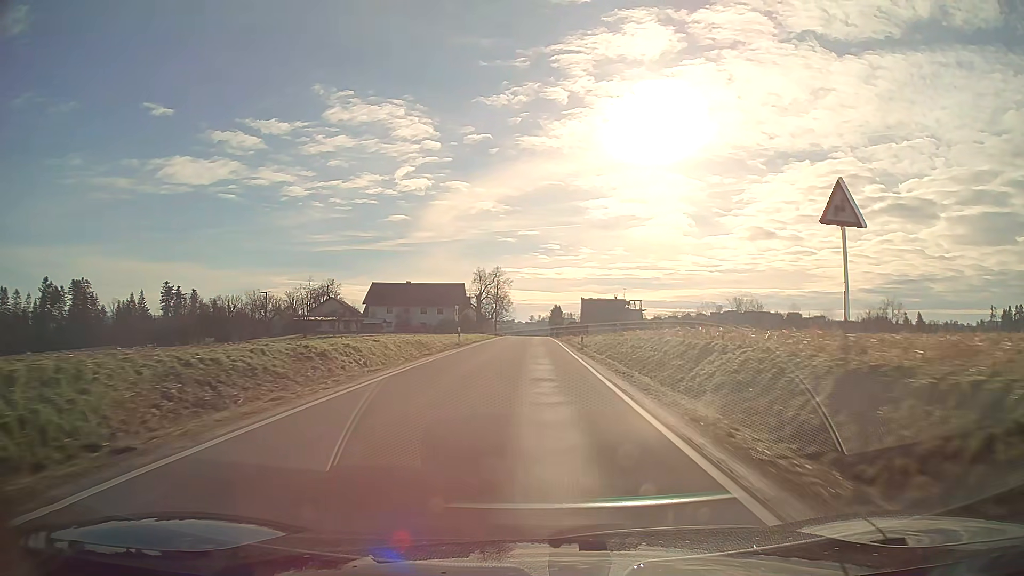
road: tertiary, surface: asphalt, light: Day
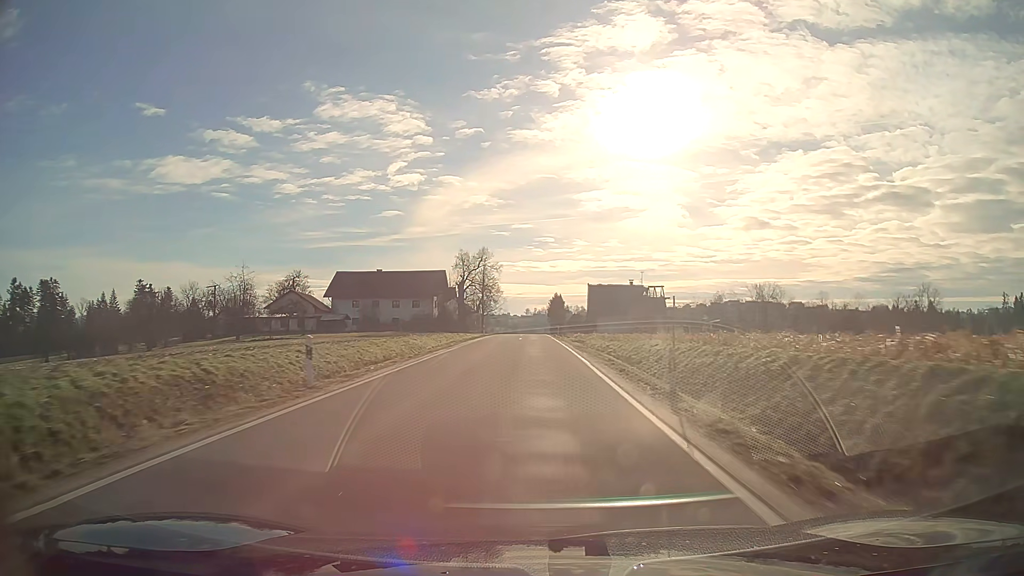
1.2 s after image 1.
(+0.1, +24.6) m; 0°
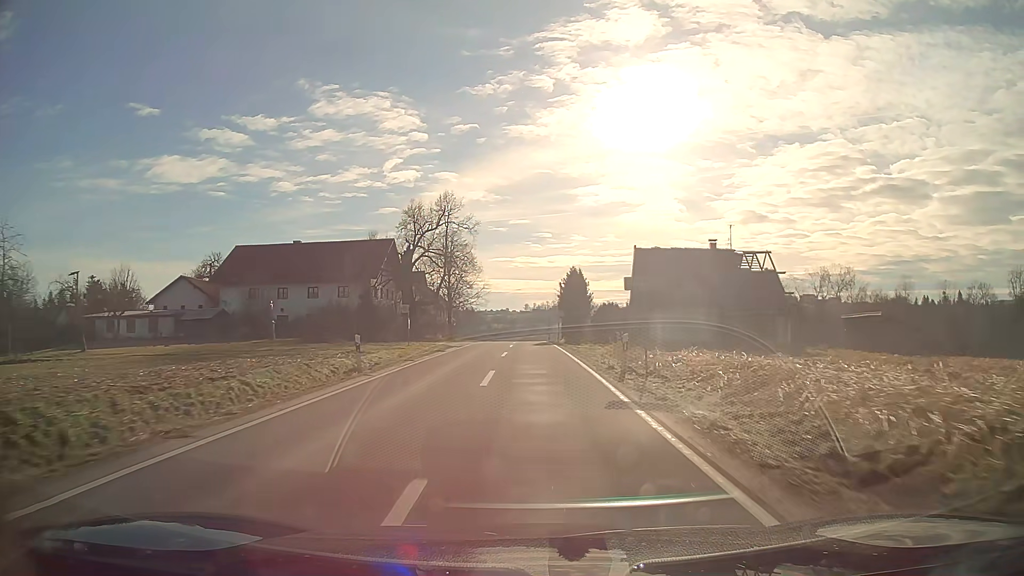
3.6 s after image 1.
(0.0, +45.4) m; 0°
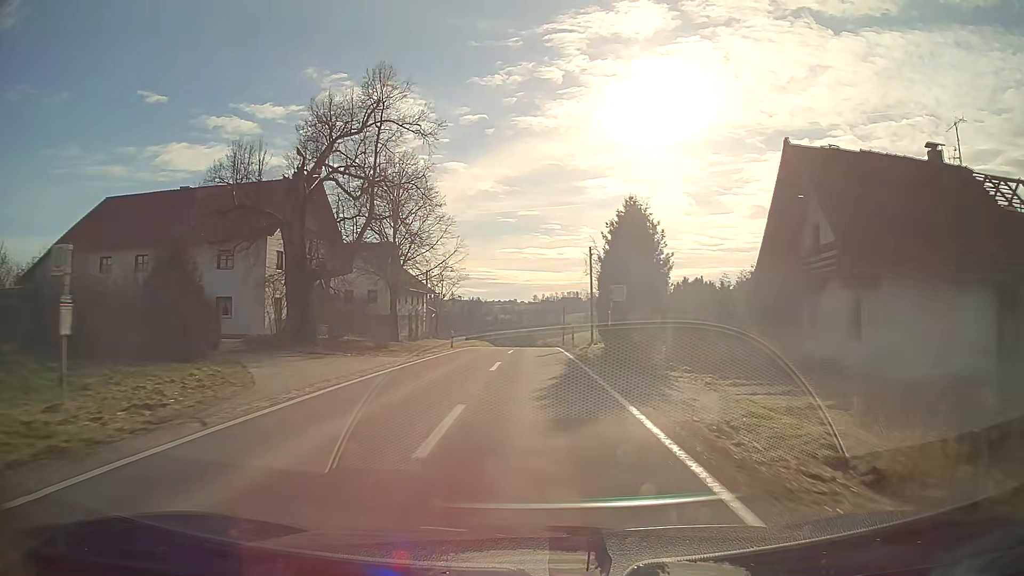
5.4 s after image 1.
(-0.2, +31.0) m; -1°
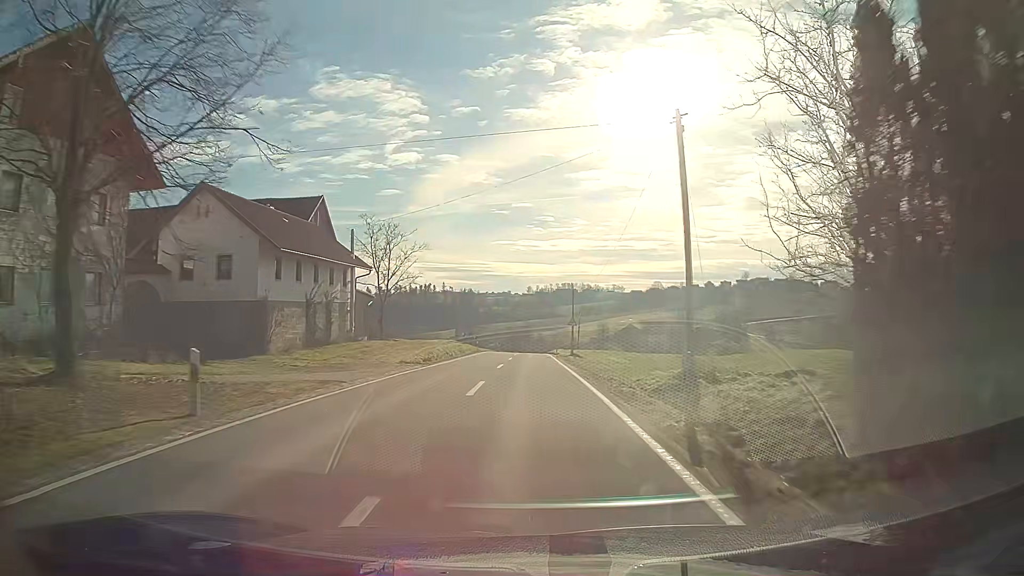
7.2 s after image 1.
(0.0, +29.1) m; 0°
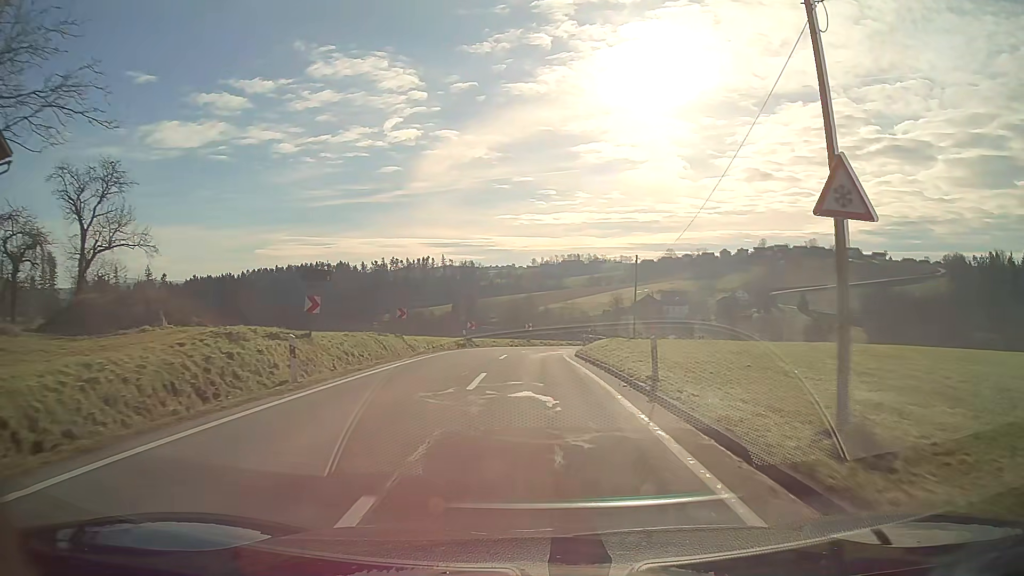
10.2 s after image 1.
(0.0, +47.9) m; 0°
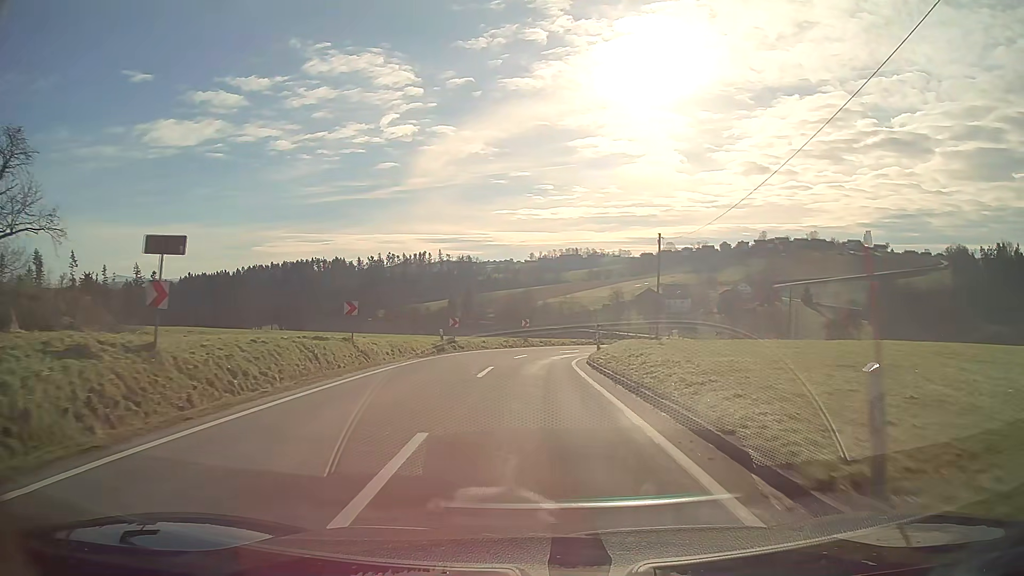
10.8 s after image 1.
(0.0, +8.8) m; 0°
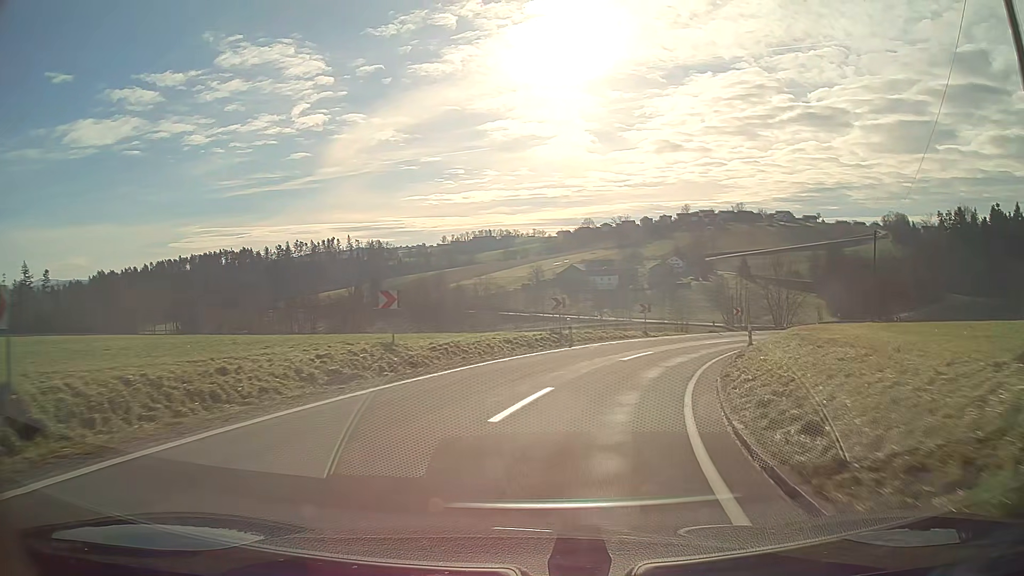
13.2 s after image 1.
(+1.4, +30.6) m; +10°
(+1, +10) (+3, +20) (+7, +29) (+13, +37) (+20, +44) (+28, +50) (+36, +55) (+46, +59) (+55, +61) (+65, +63) m
